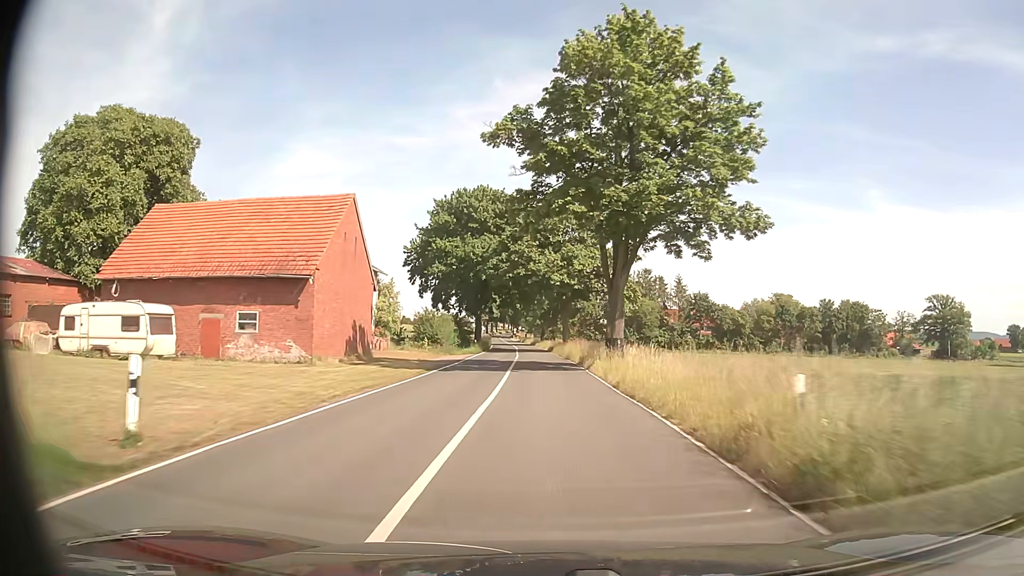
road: secondary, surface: asphalt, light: Day
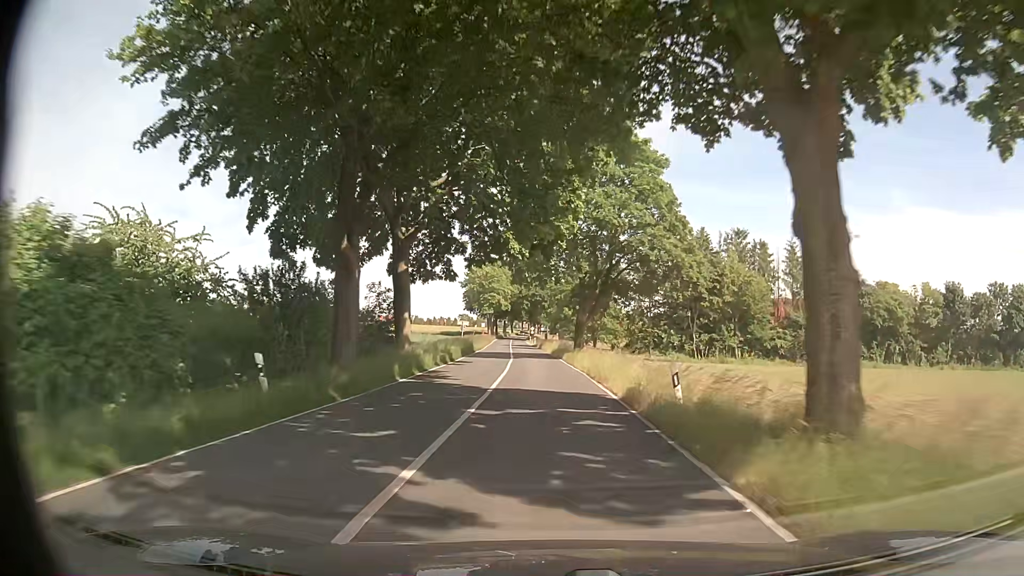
(-0.9, +53.8) m; -2°
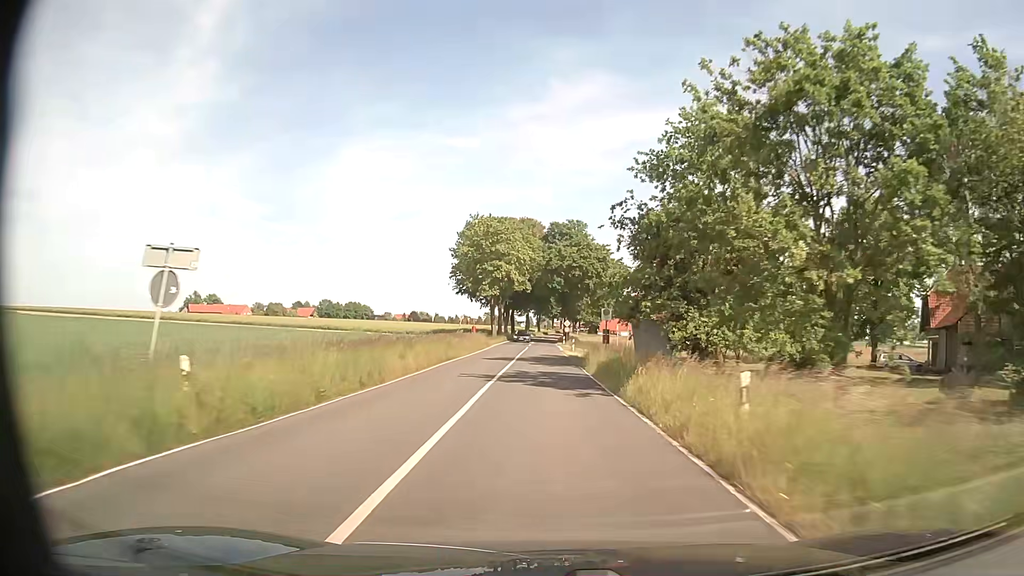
(-1.3, +53.8) m; -3°
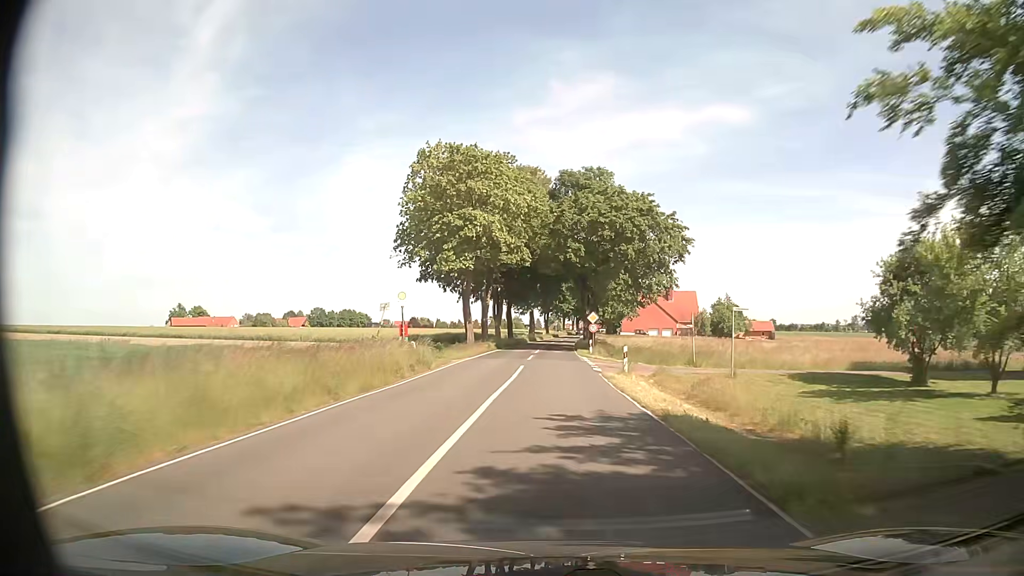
(-0.3, +32.2) m; 0°
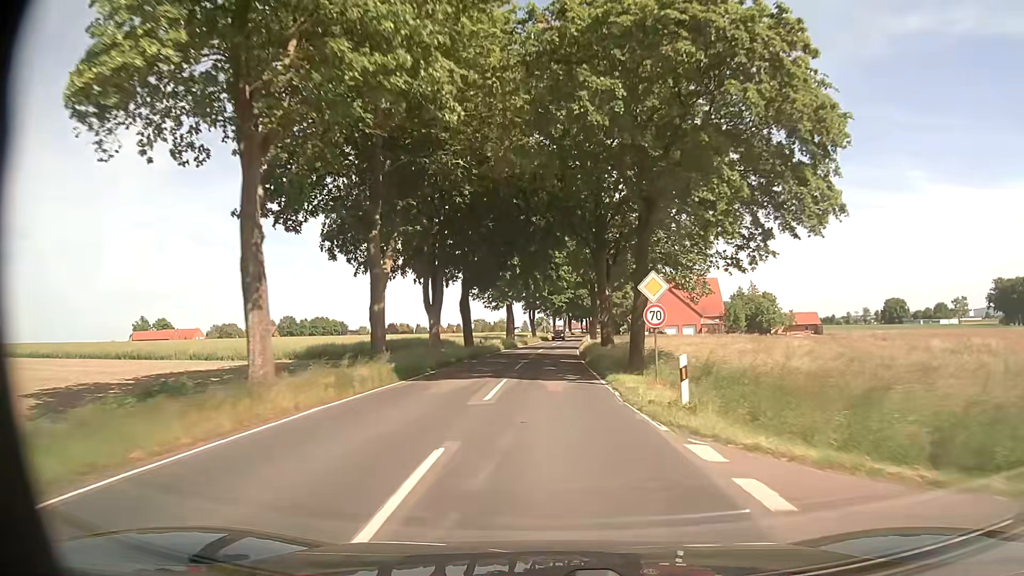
(+0.1, +32.1) m; +1°
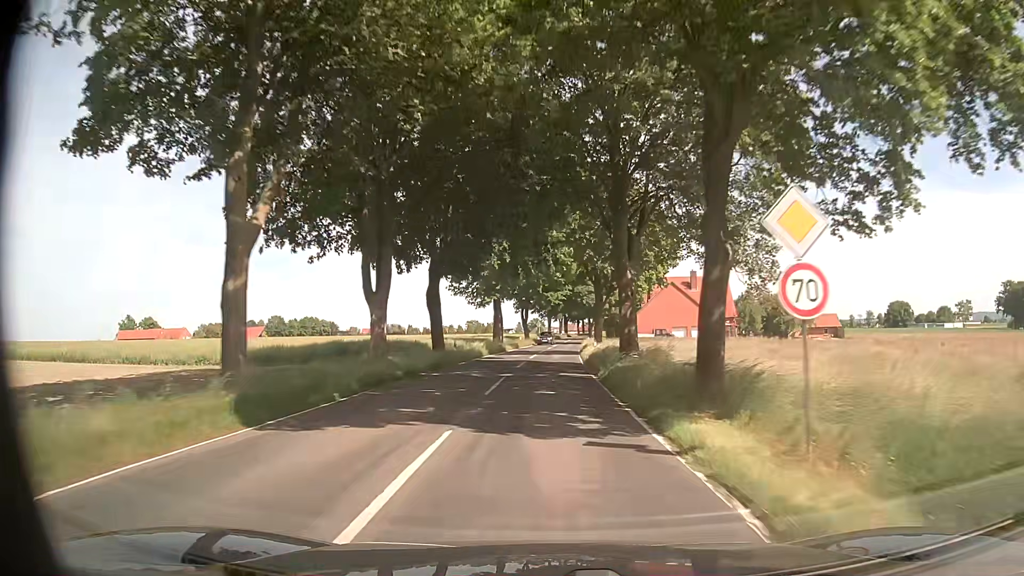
(0.0, +10.7) m; 0°
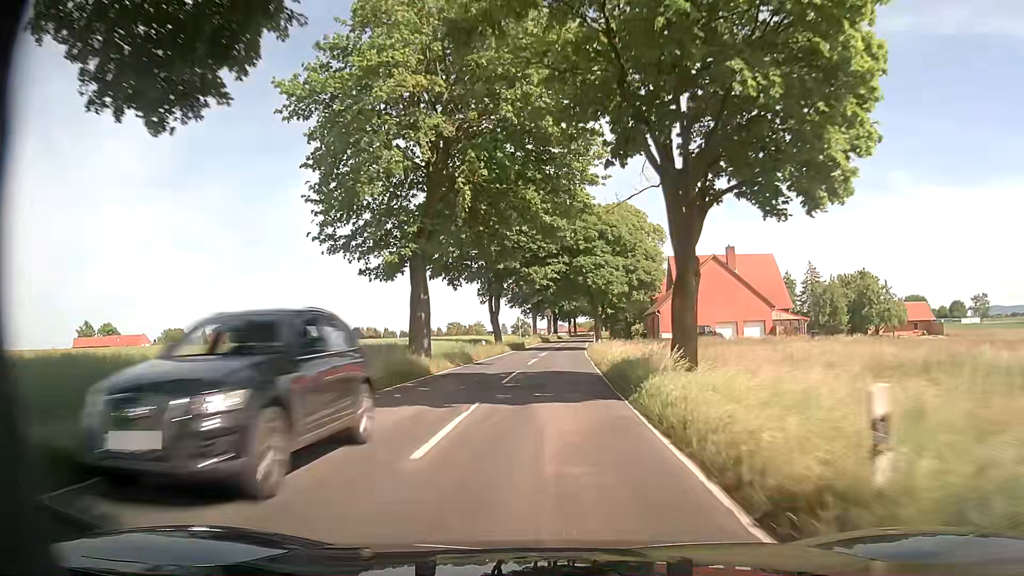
(+0.6, +32.2) m; +1°
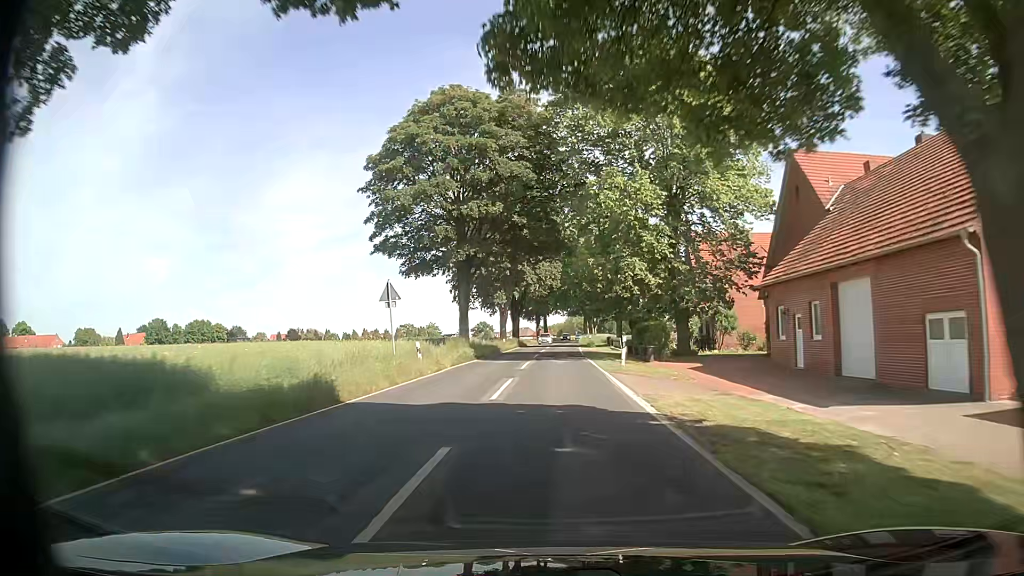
(+1.4, +53.6) m; +3°
(0, +10) (0, +20) (+1, +30) (+1, +40) (+1, +50) (+2, +60) (+2, +70) (+3, +80) (+3, +90) (+4, +100) m
